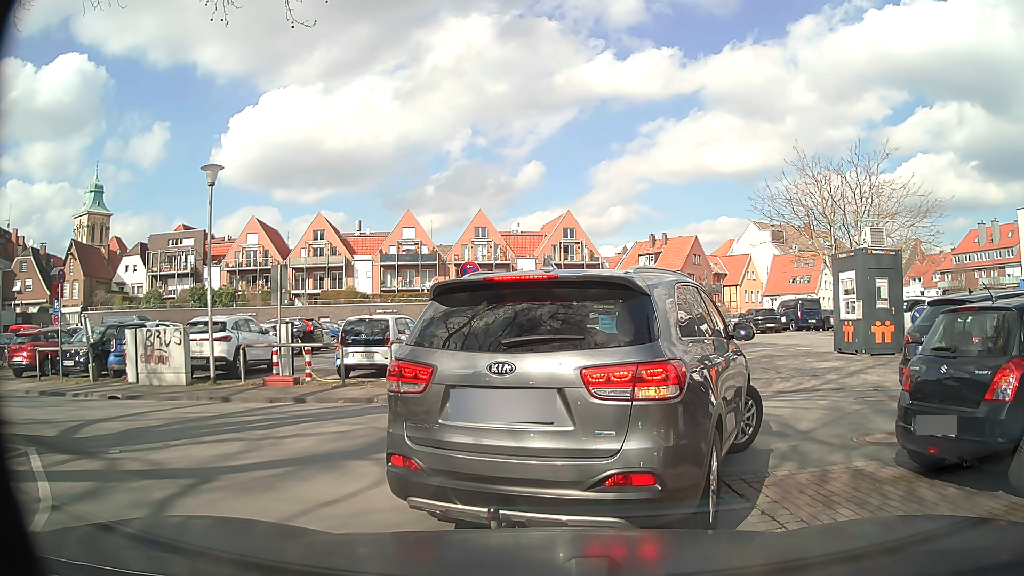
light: Day
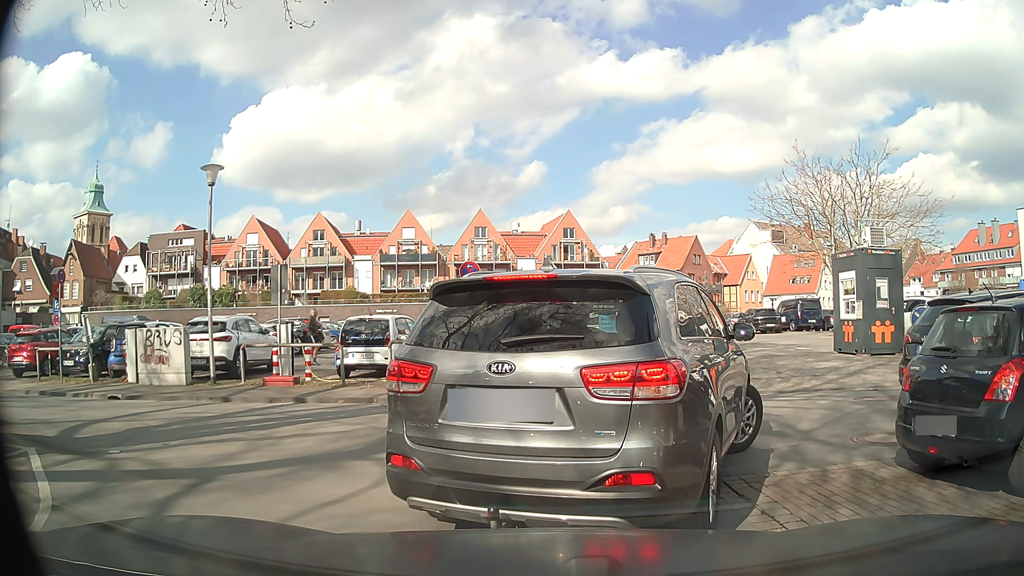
(0.0, 0.0) m; 0°
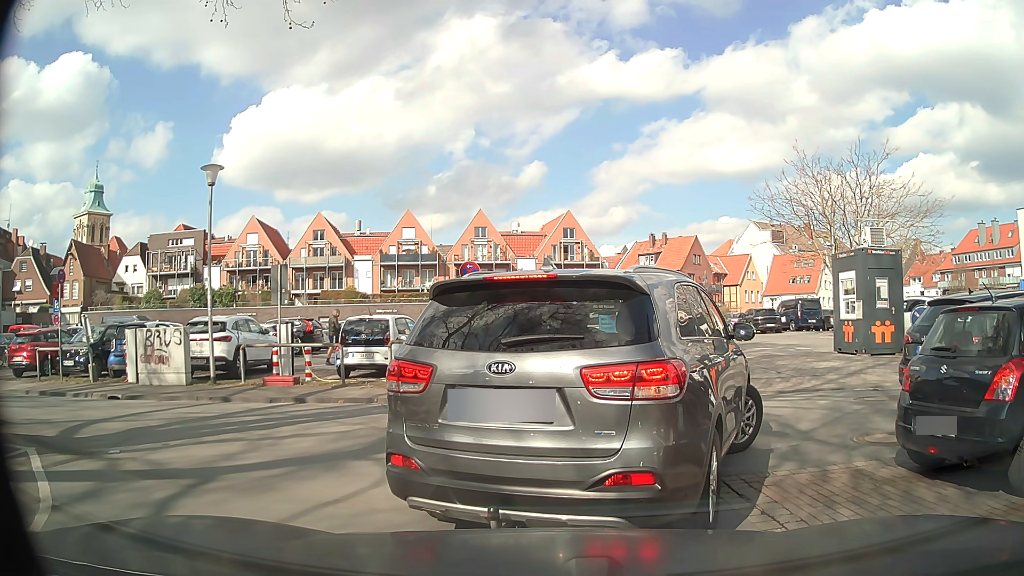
(0.0, 0.0) m; 0°
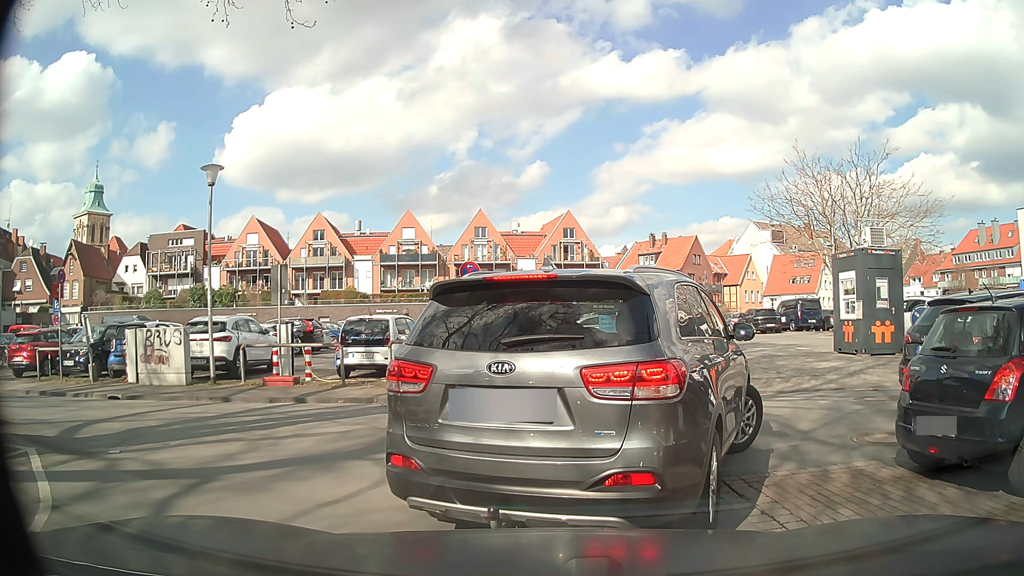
(0.0, 0.0) m; 0°
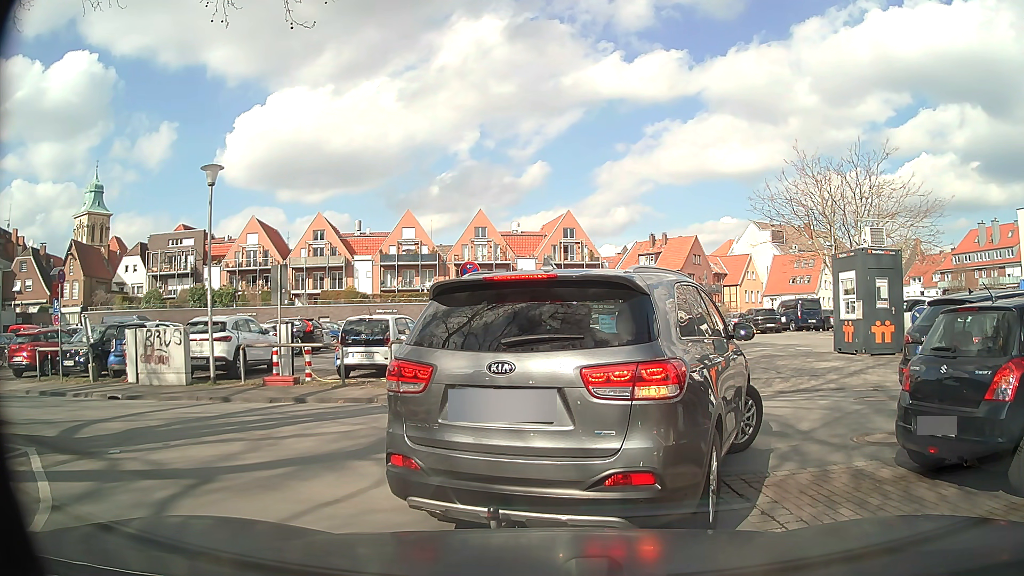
(0.0, 0.0) m; 0°
